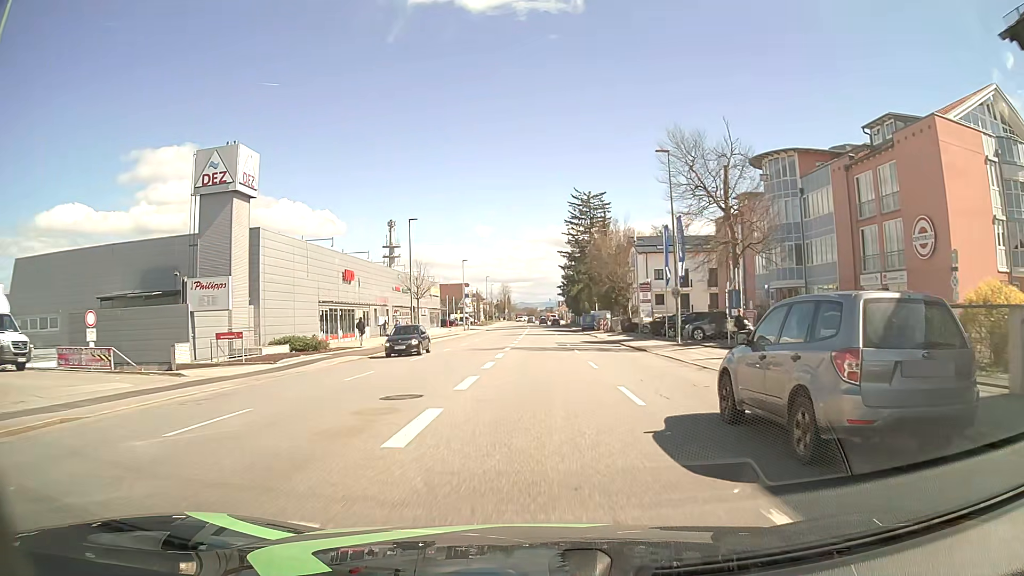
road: tertiary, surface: asphalt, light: Day
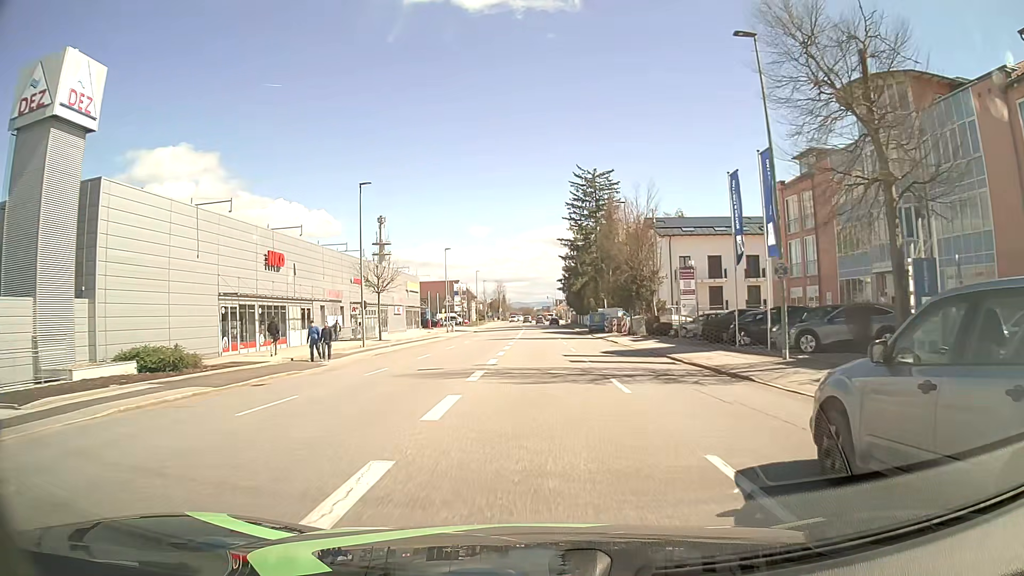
(0.0, +15.8) m; 0°
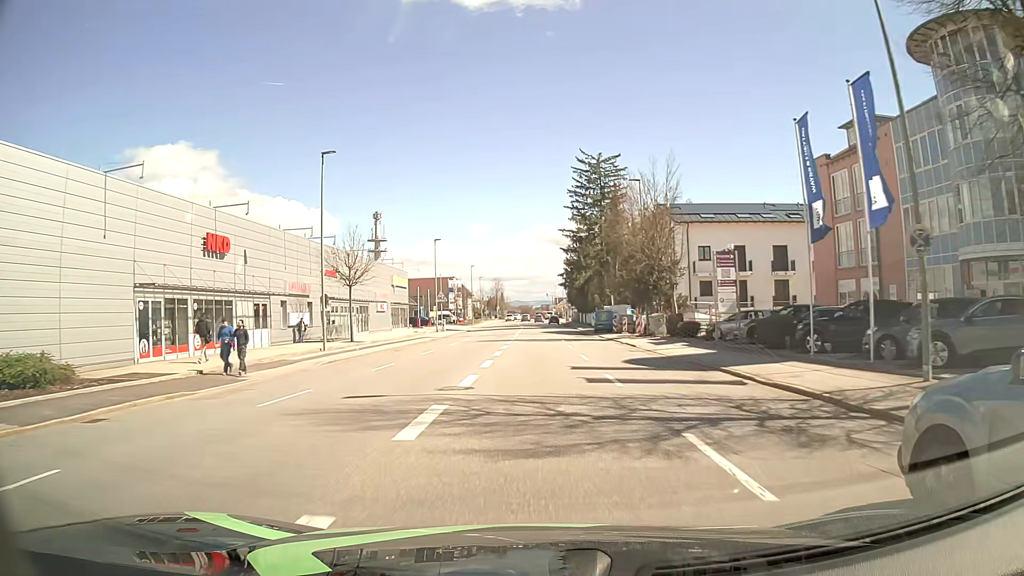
(0.0, +7.9) m; 0°
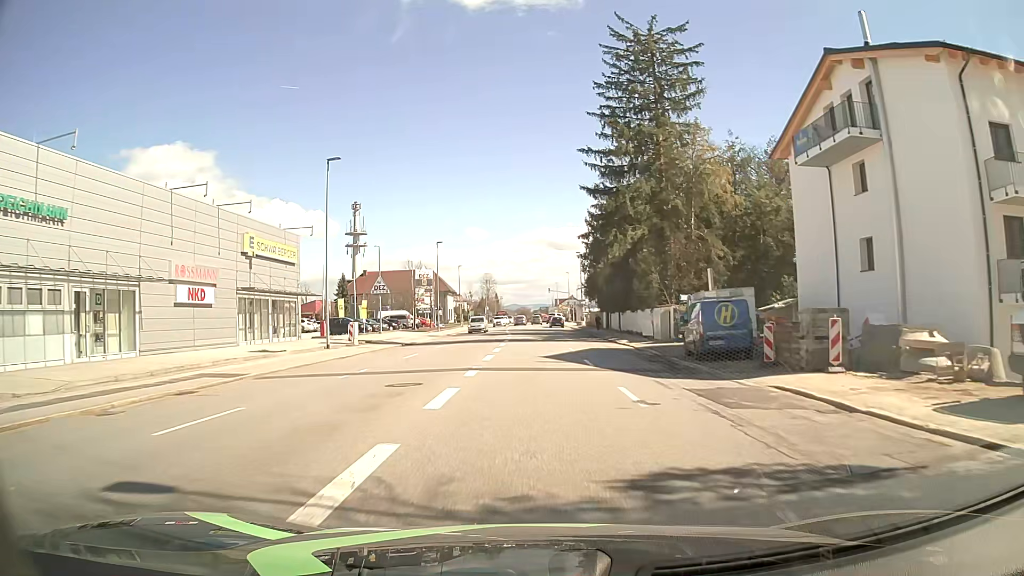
(+0.2, +39.5) m; 0°
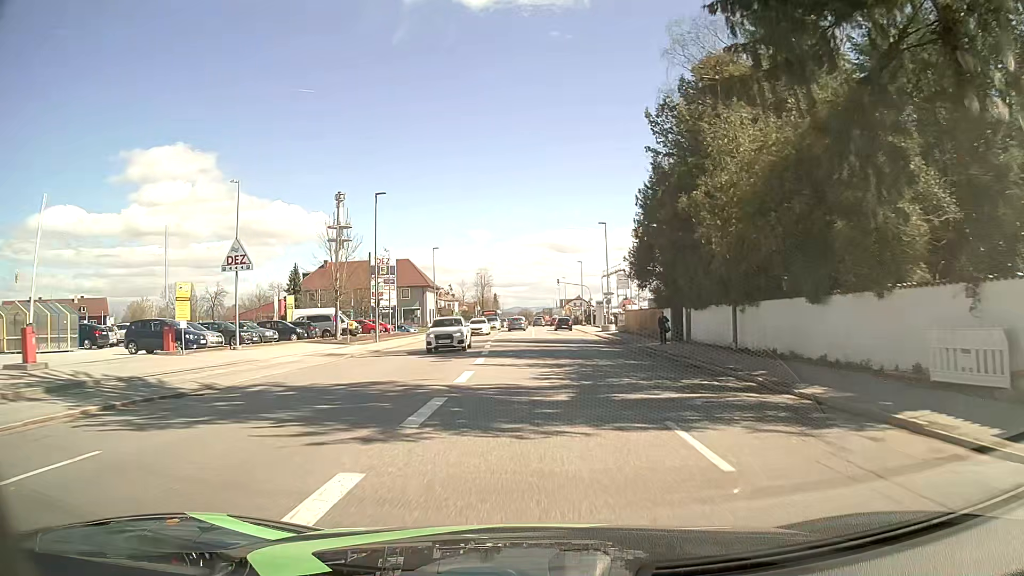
(0.0, +31.6) m; -1°
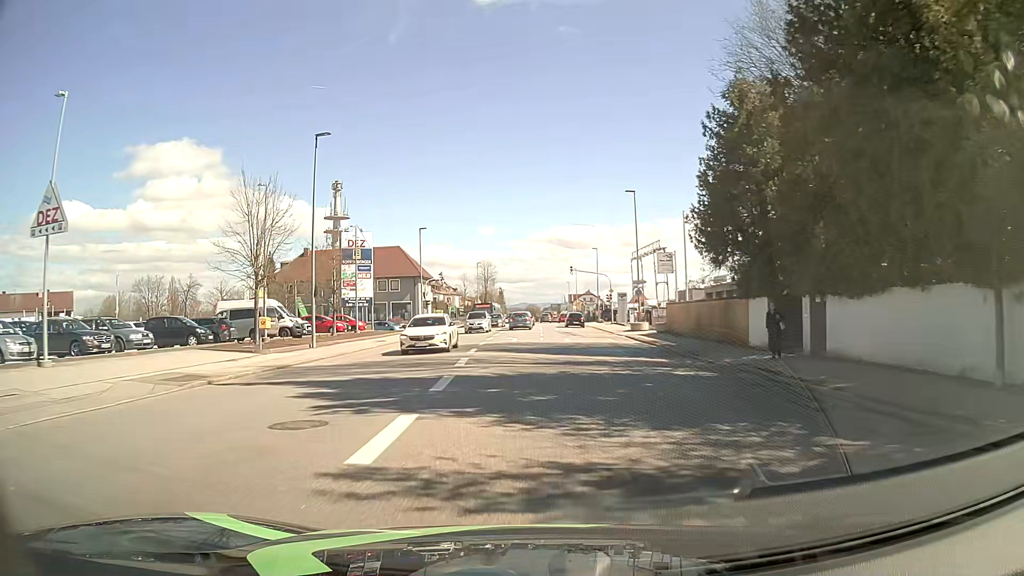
(+0.1, +14.5) m; 0°
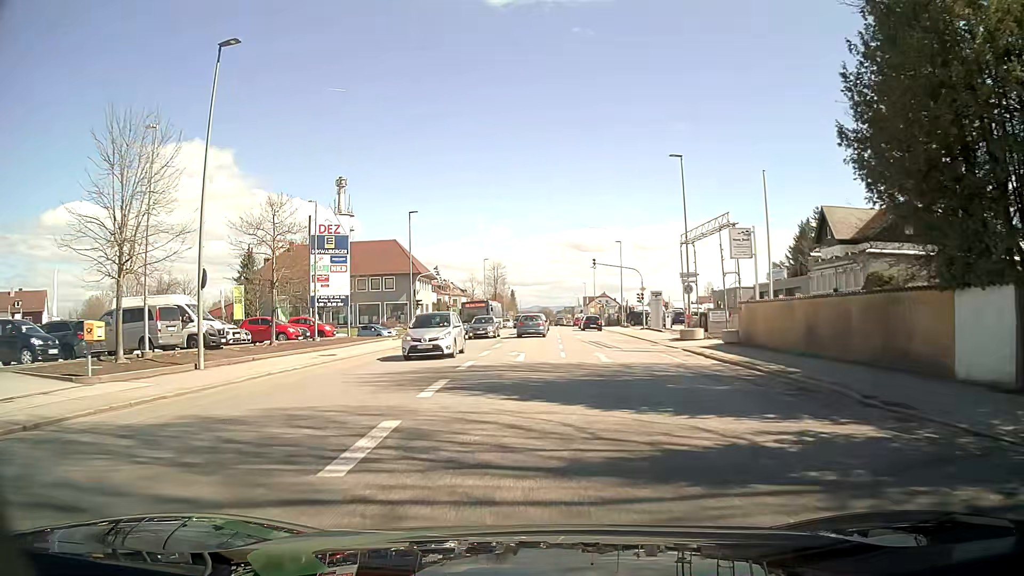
(-0.1, +12.1) m; -2°
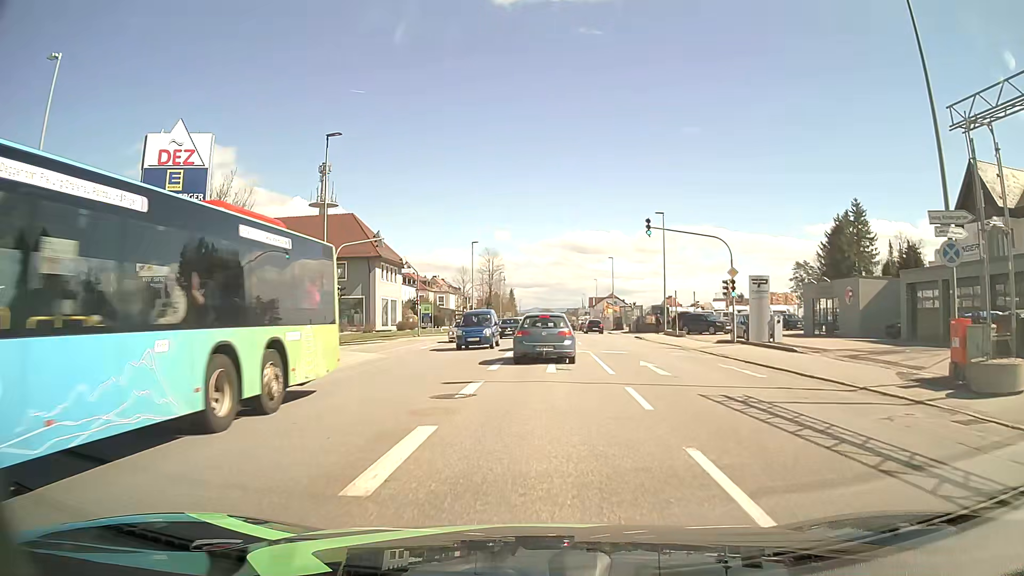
(0.0, +24.2) m; +1°
